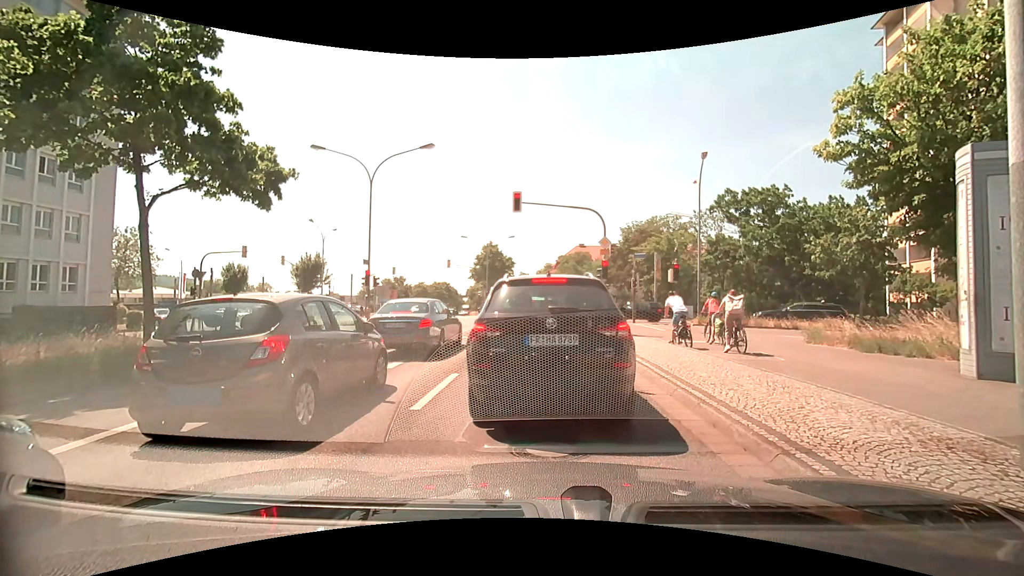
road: primary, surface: asphalt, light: Day
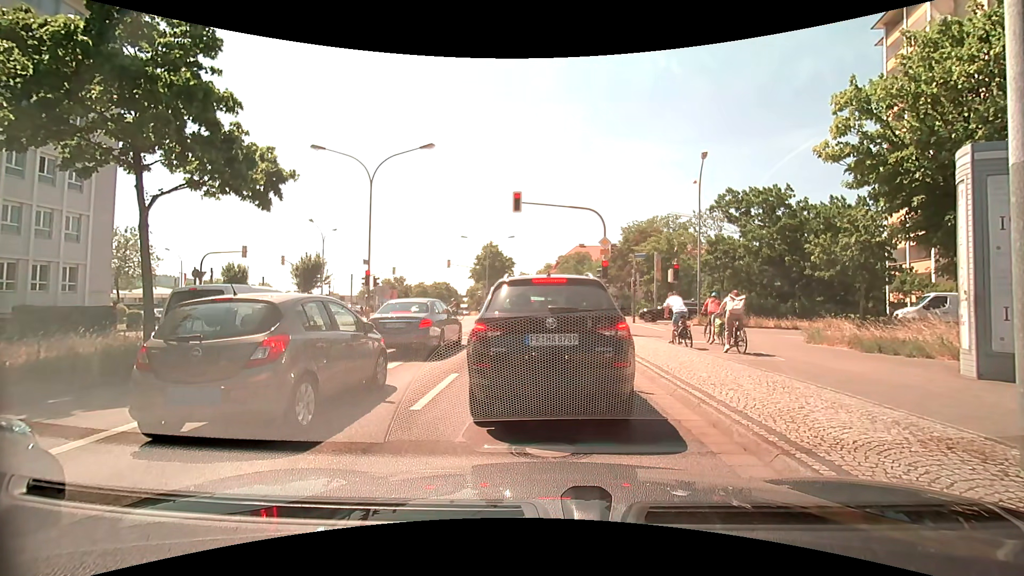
(0.0, 0.0) m; 0°
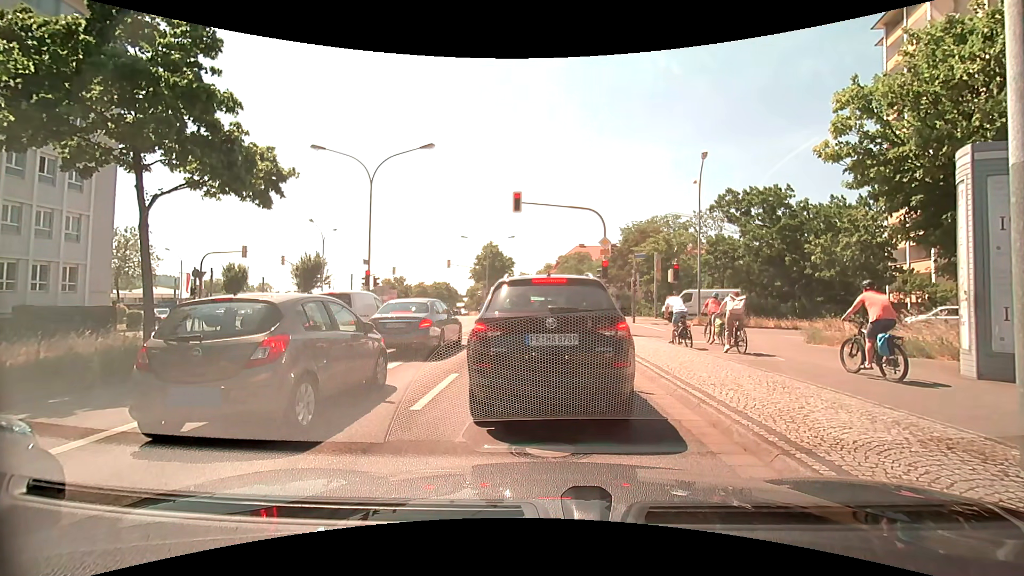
(0.0, 0.0) m; 0°
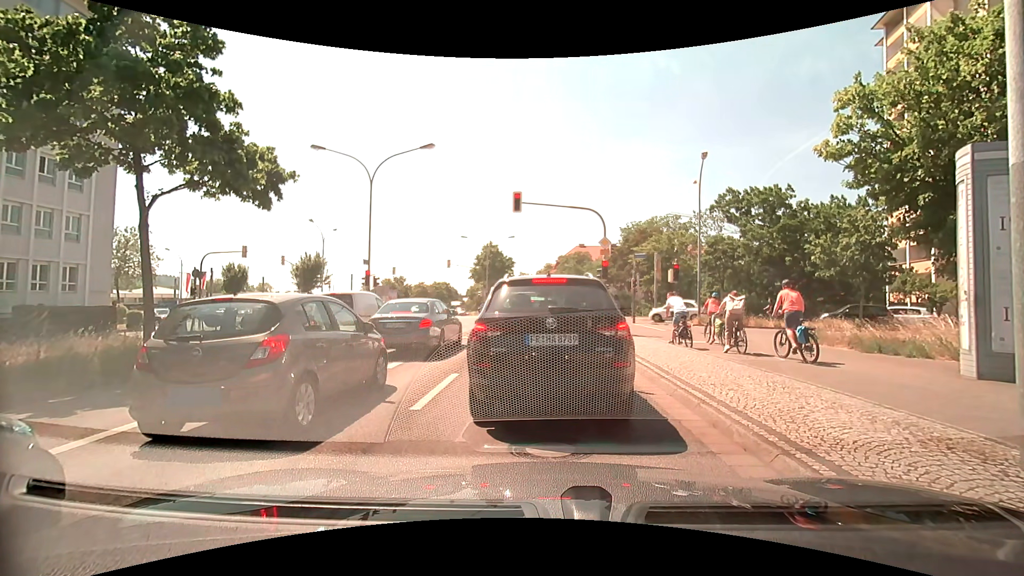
(0.0, 0.0) m; 0°
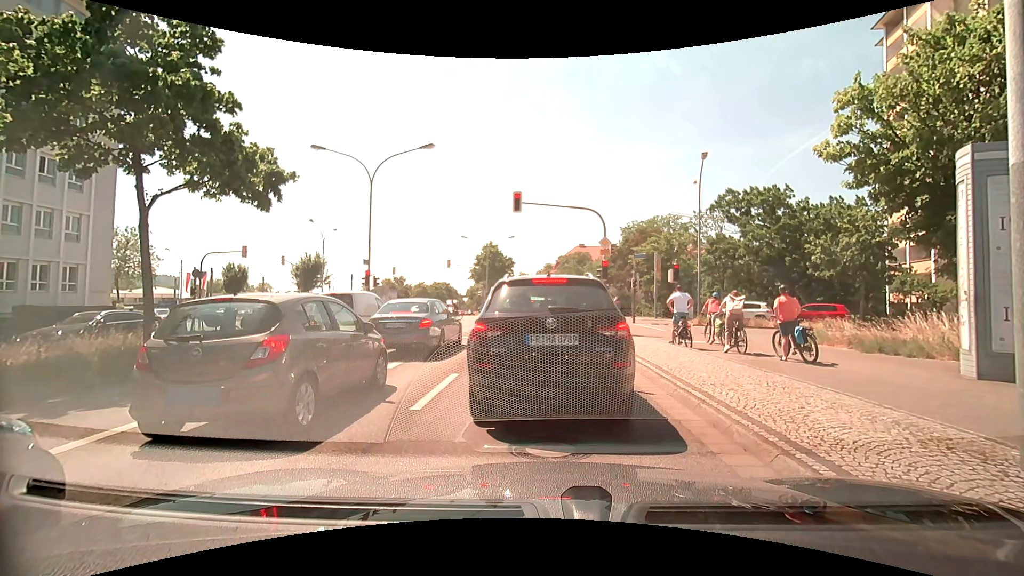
(0.0, 0.0) m; 0°
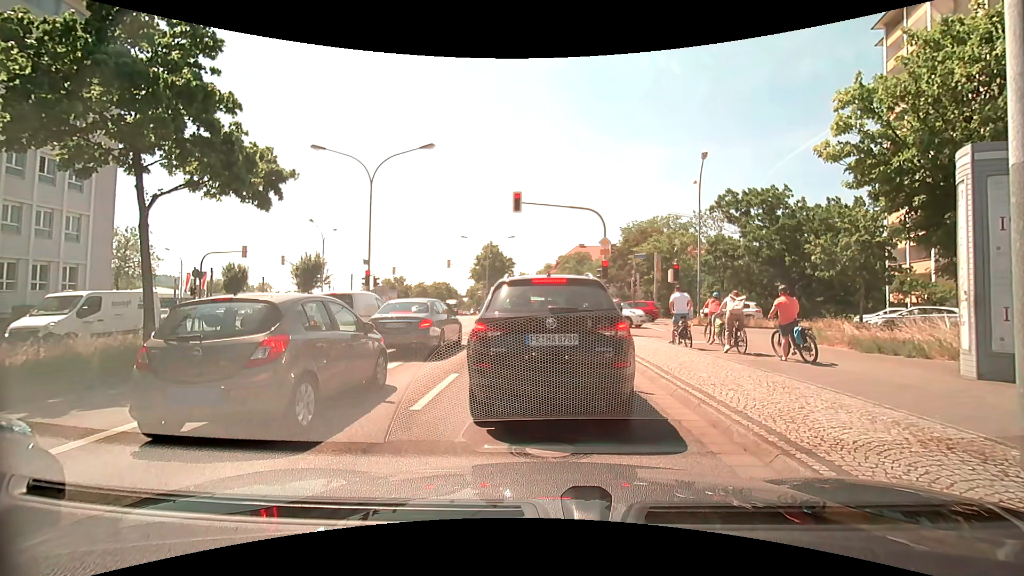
(0.0, 0.0) m; 0°
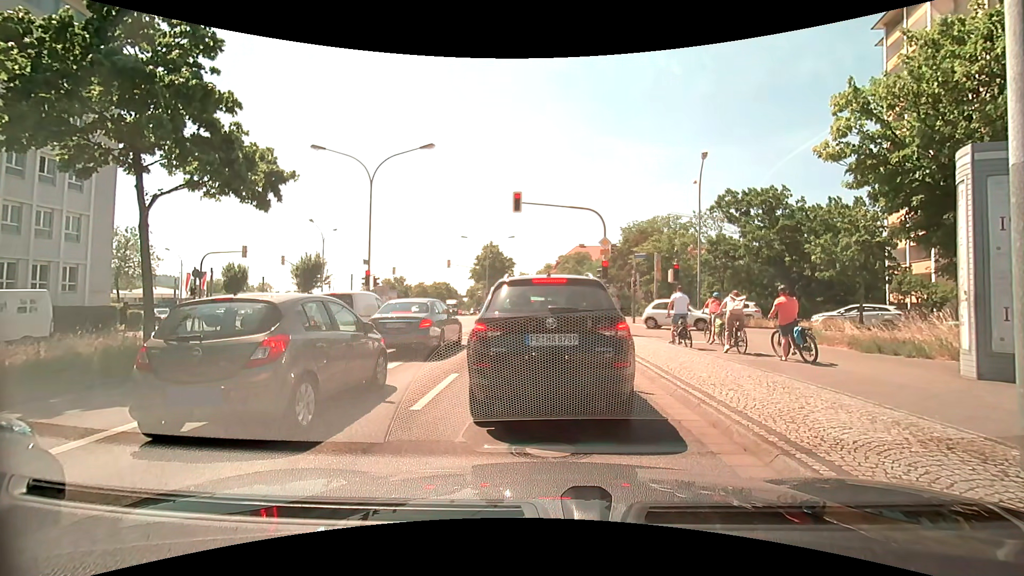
(0.0, 0.0) m; 0°
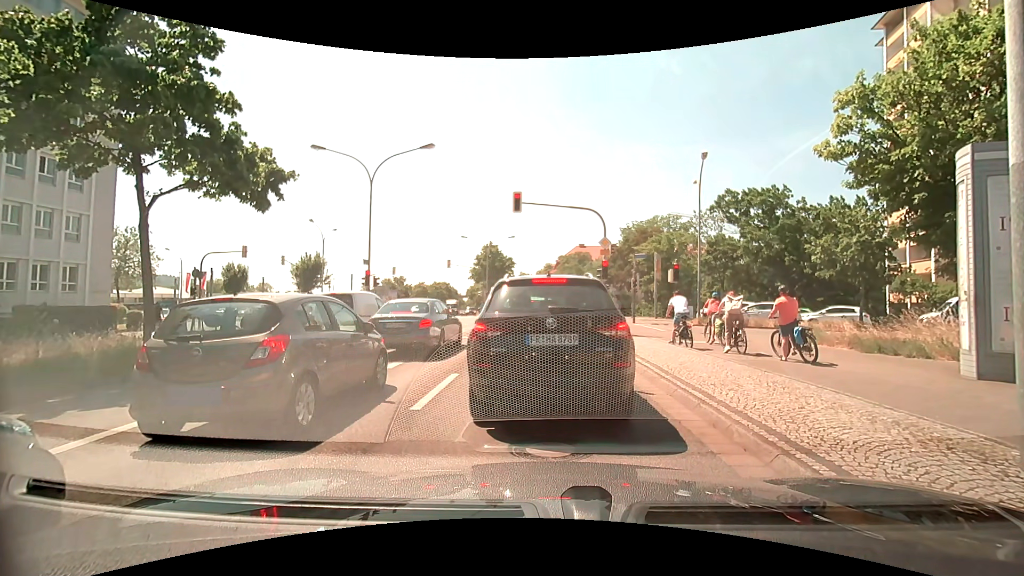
(0.0, 0.0) m; 0°
(-1, +10) (-1, +20) (-2, +30) (-3, +40) (-4, +50) (-5, +60) (-6, +70) (-8, +80) (-10, +89) (-12, +99) m
